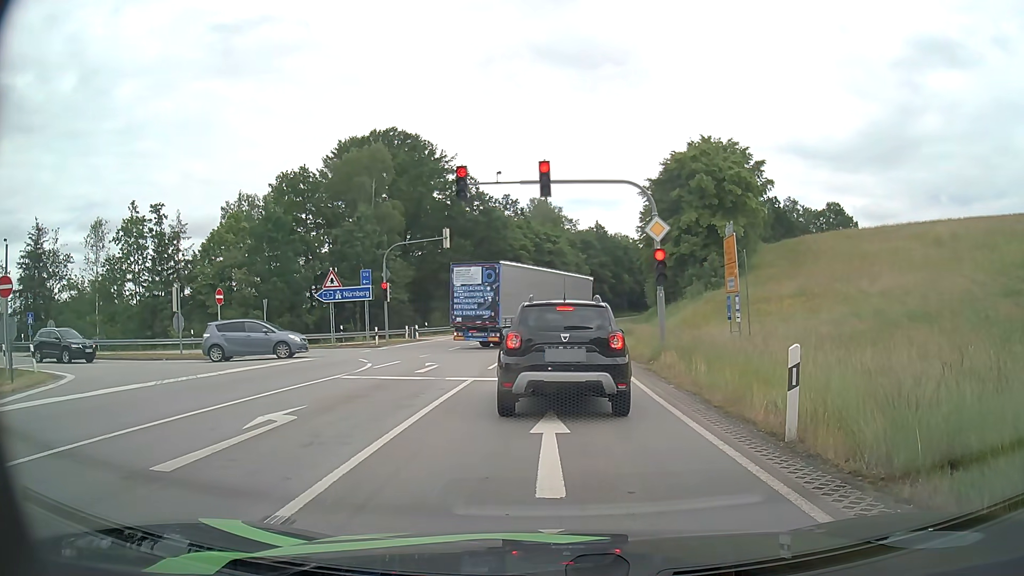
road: primary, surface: asphalt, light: Day
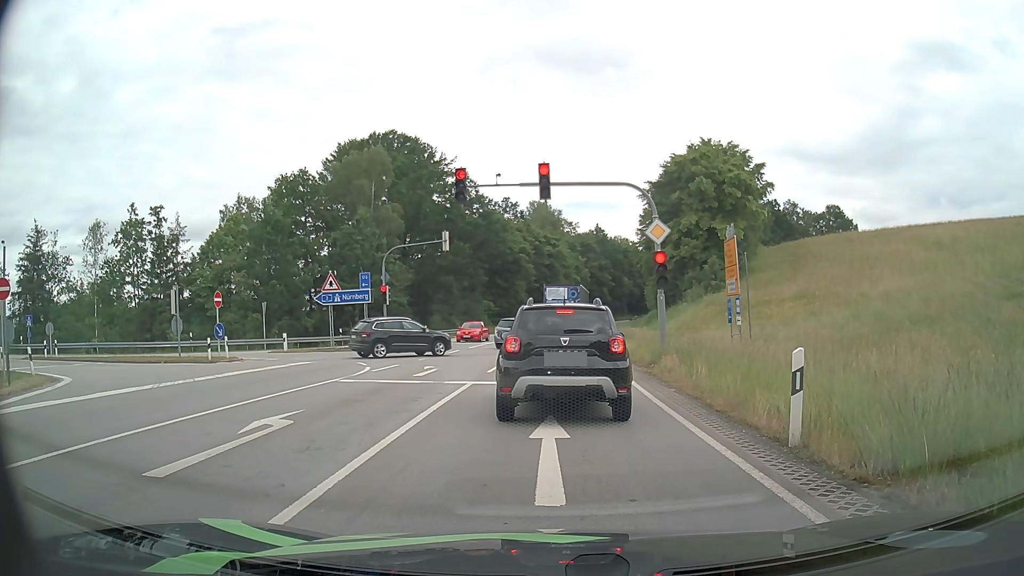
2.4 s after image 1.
(0.0, +0.2) m; 0°
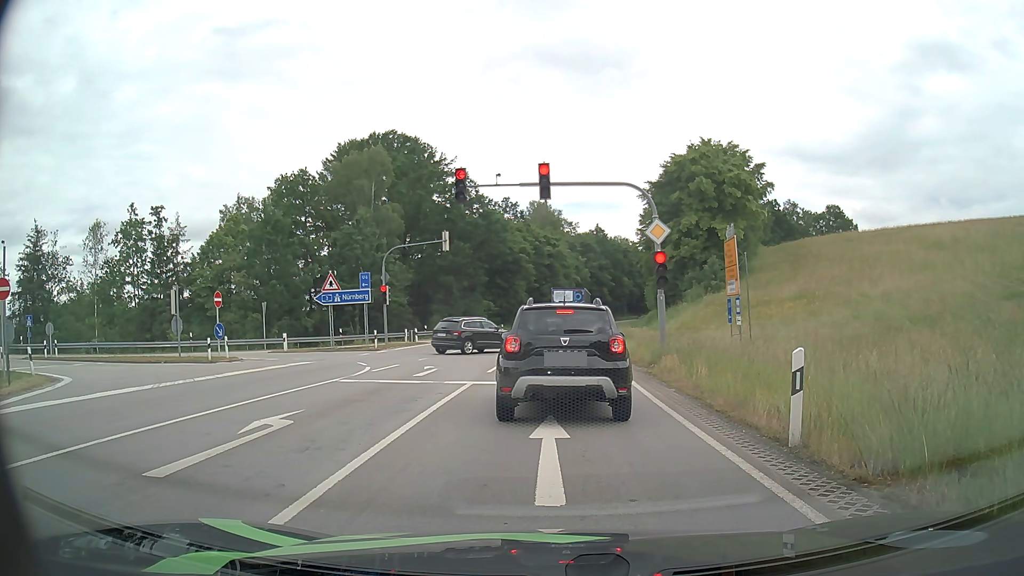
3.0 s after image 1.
(0.0, 0.0) m; 0°
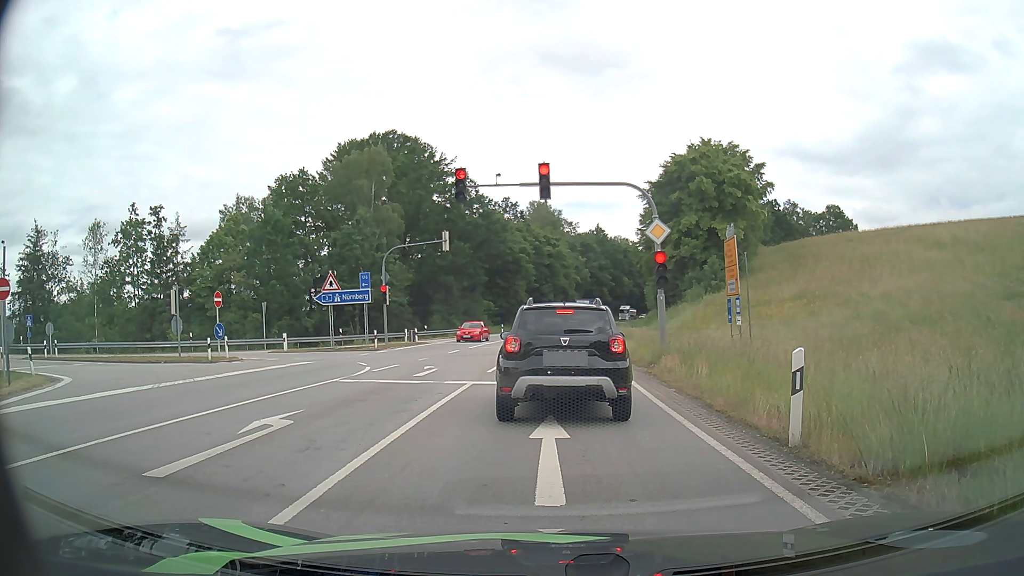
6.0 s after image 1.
(0.0, 0.0) m; 0°
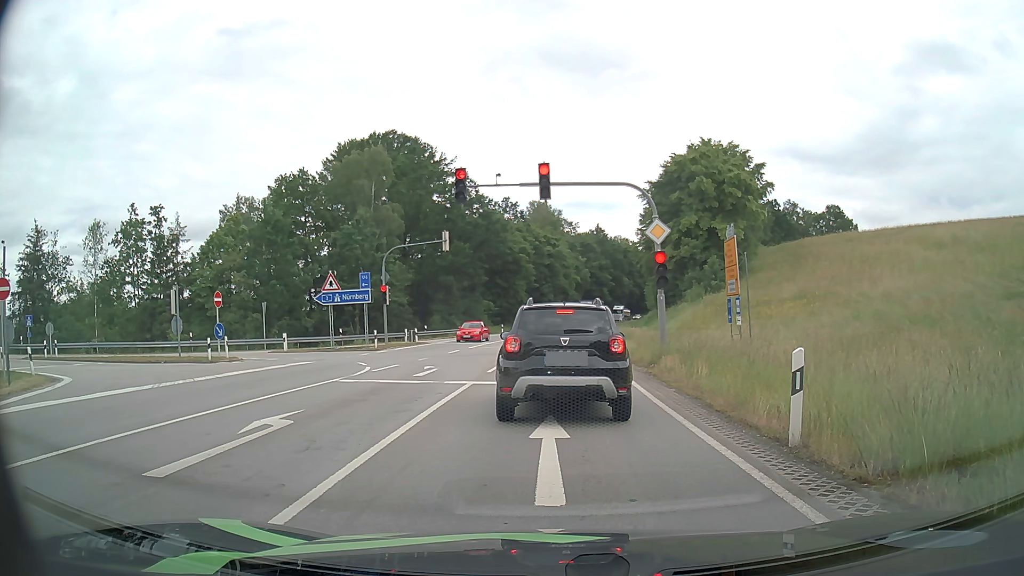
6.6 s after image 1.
(0.0, 0.0) m; 0°
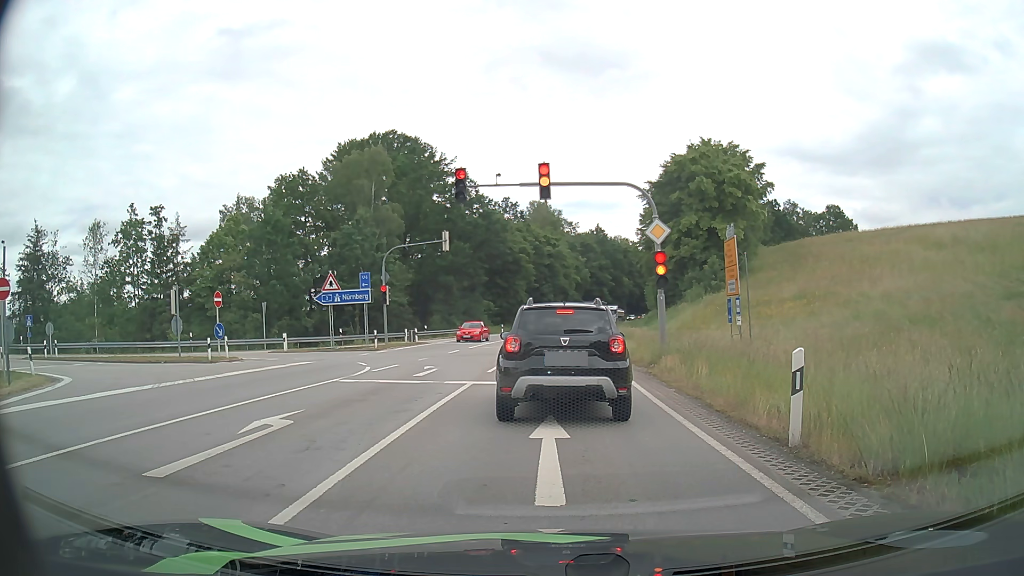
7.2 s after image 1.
(0.0, 0.0) m; 0°
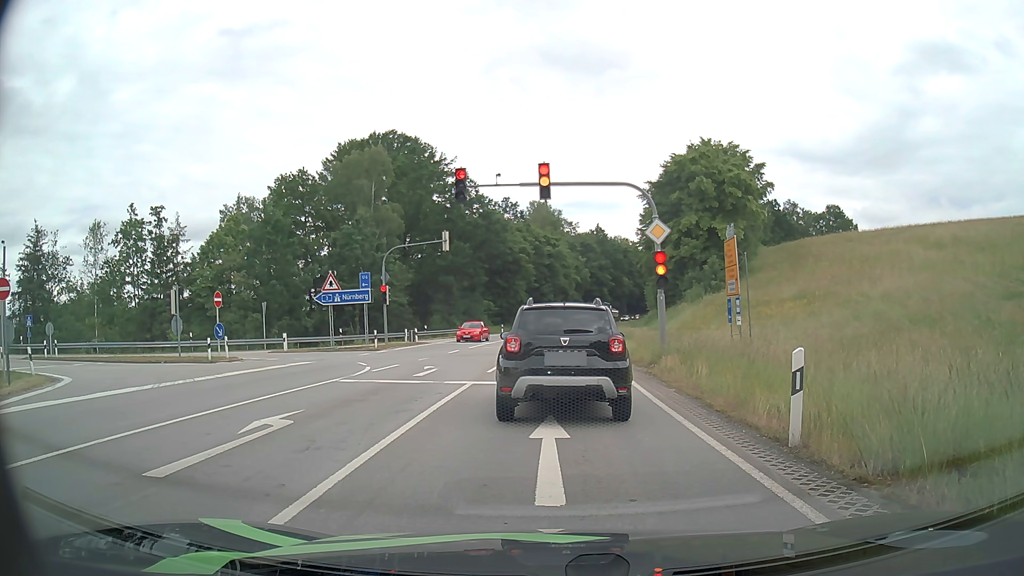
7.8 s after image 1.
(0.0, 0.0) m; 0°
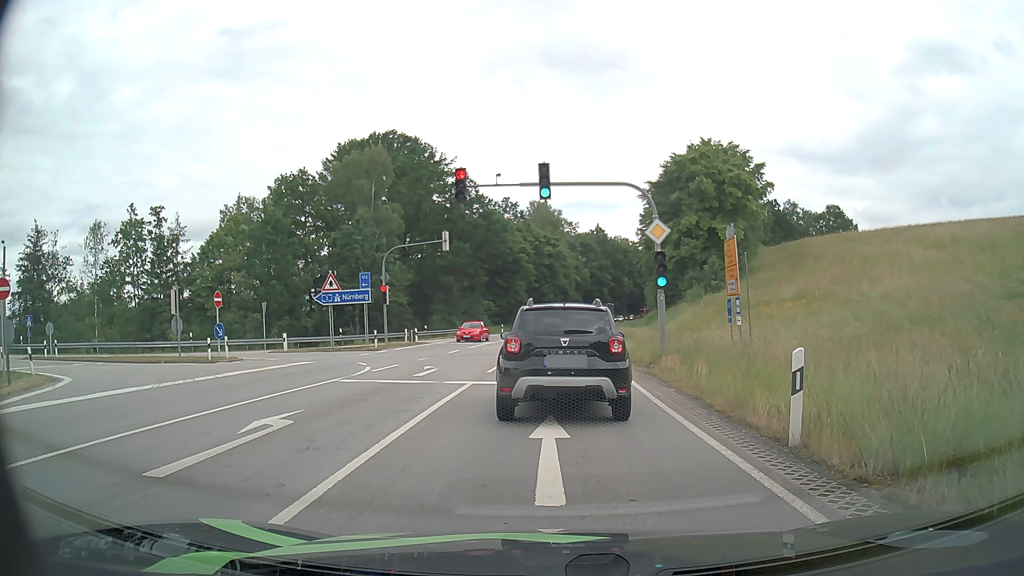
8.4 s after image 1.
(0.0, 0.0) m; 0°
(0, +10) (0, +20) (+1, +30) (+1, +40) (+2, +50) (+3, +60) (+3, +70) (+5, +80) (+6, +90) (+7, +100) m
